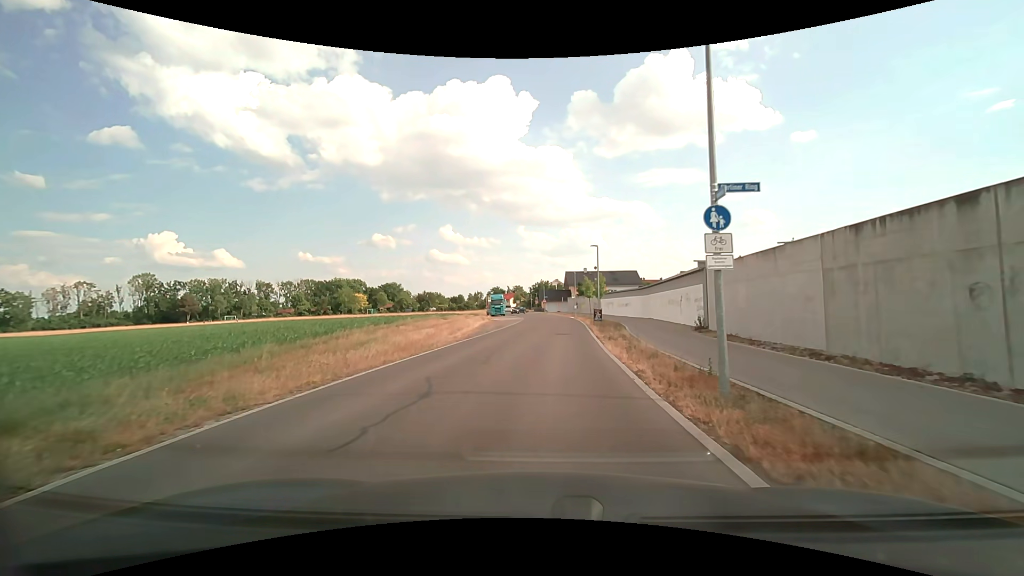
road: residential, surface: asphalt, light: Day
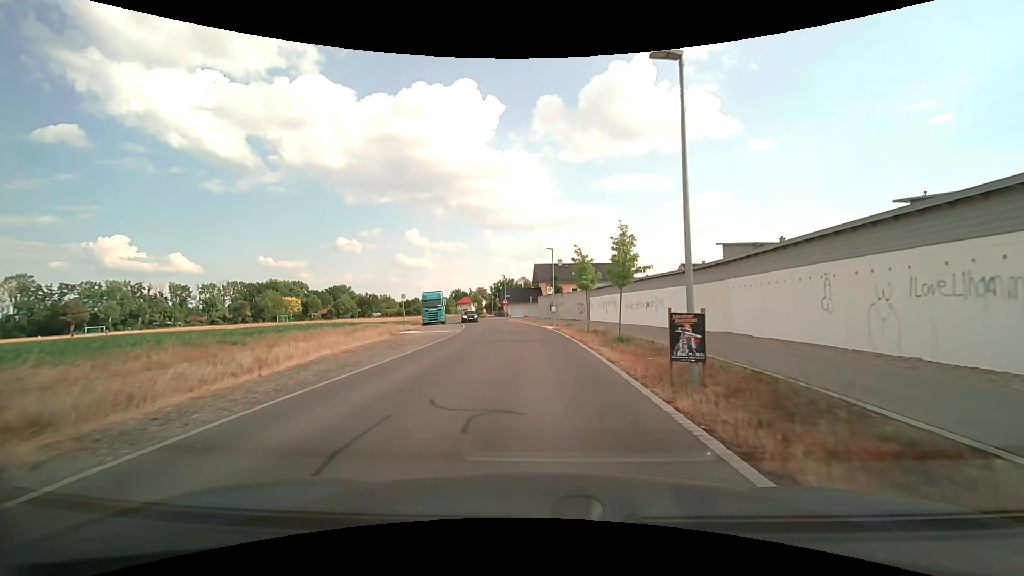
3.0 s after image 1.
(+1.3, +29.4) m; +4°
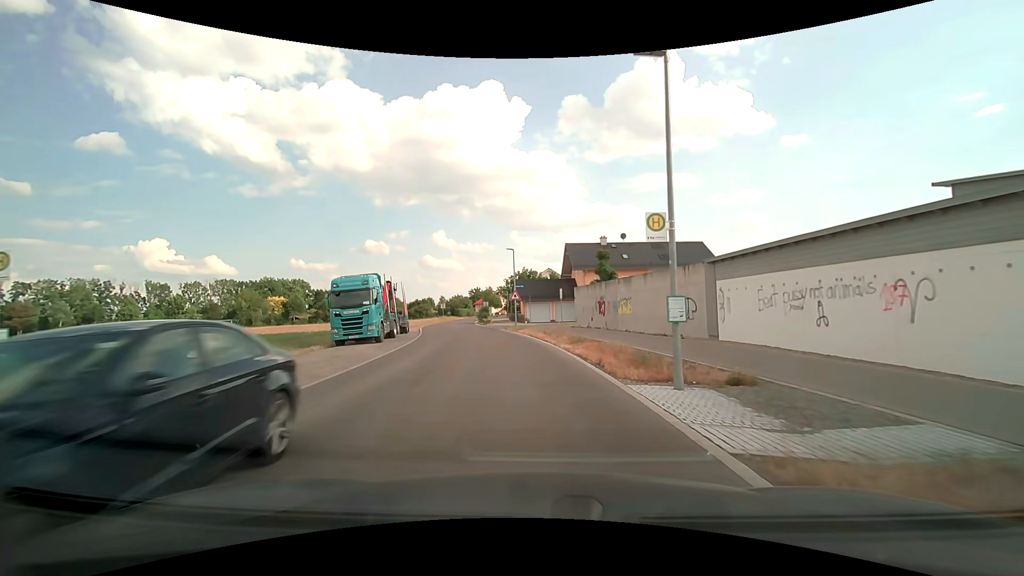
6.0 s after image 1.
(-0.5, +30.9) m; -3°
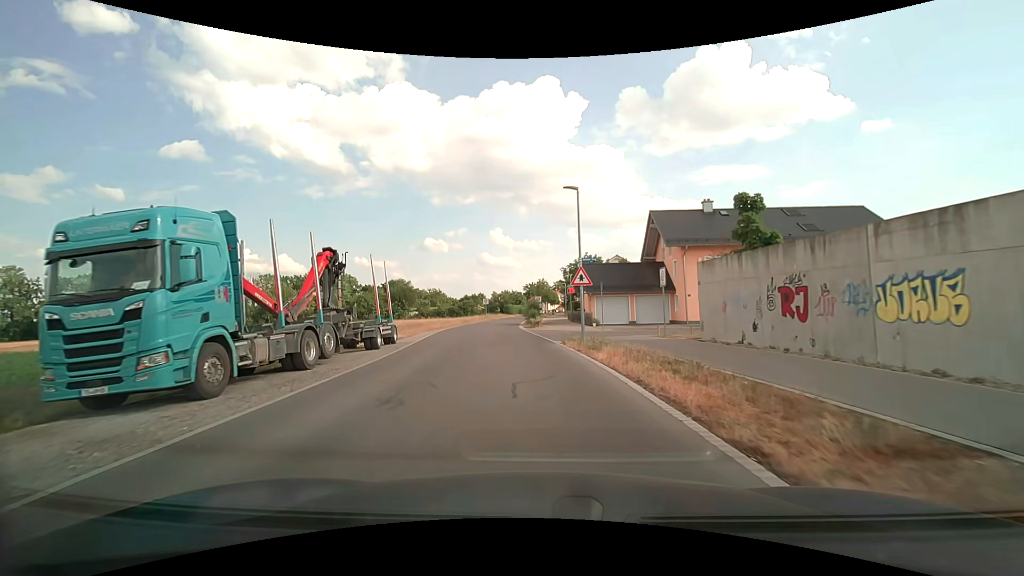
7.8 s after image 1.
(-1.0, +18.5) m; -7°
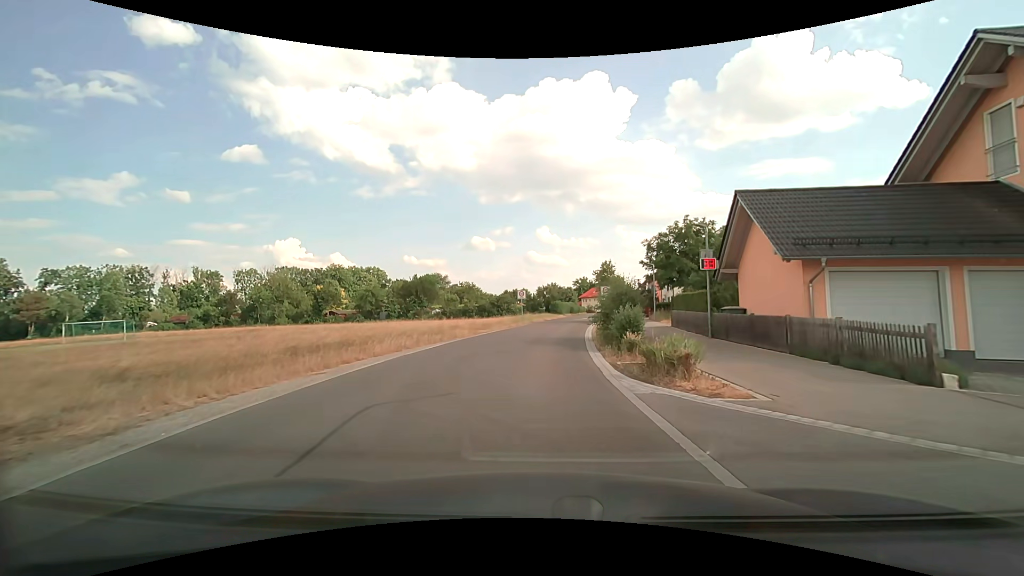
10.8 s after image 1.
(-1.7, +27.6) m; -6°
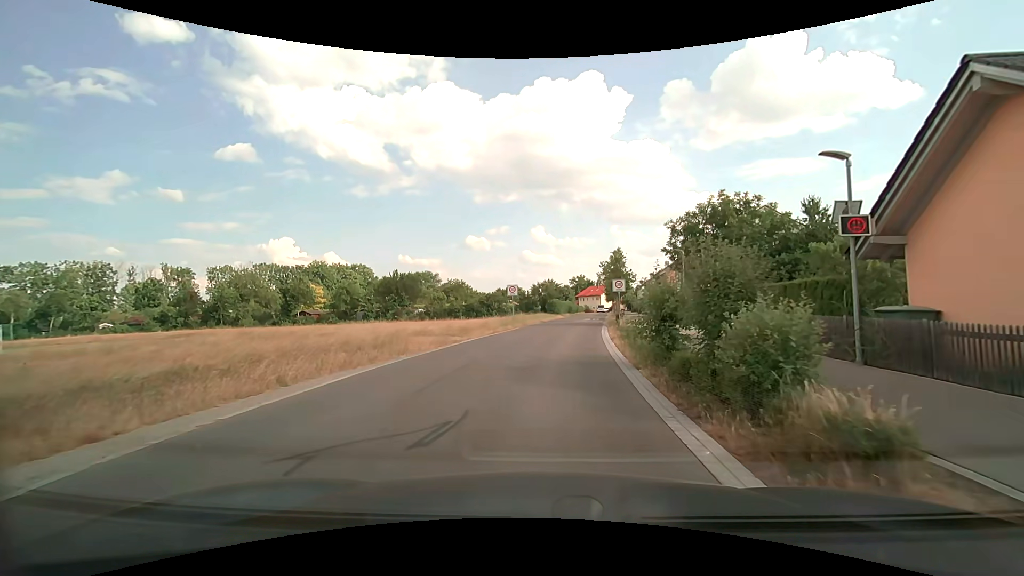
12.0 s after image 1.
(0.0, +9.7) m; +1°
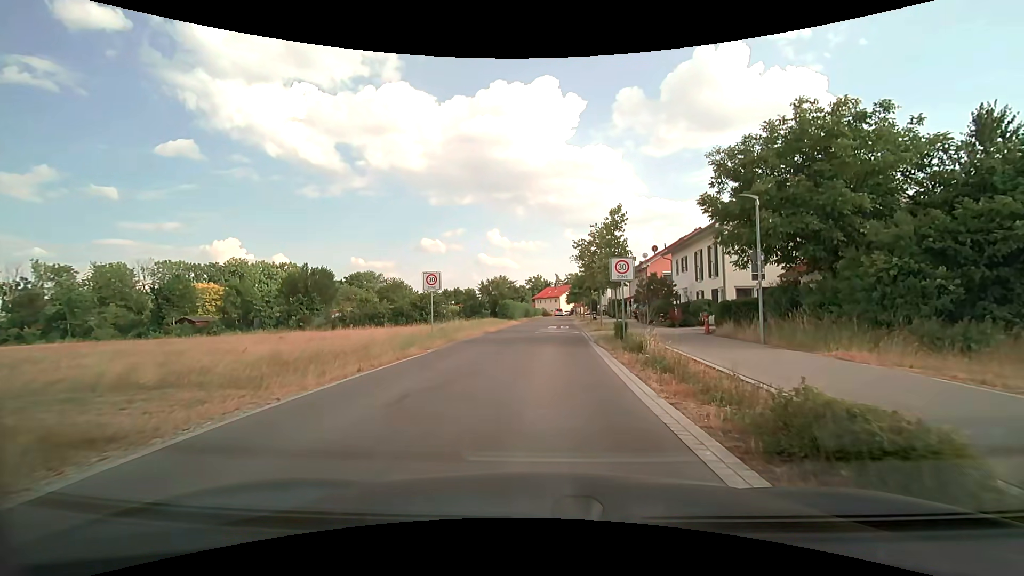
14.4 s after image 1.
(+0.6, +16.9) m; +5°
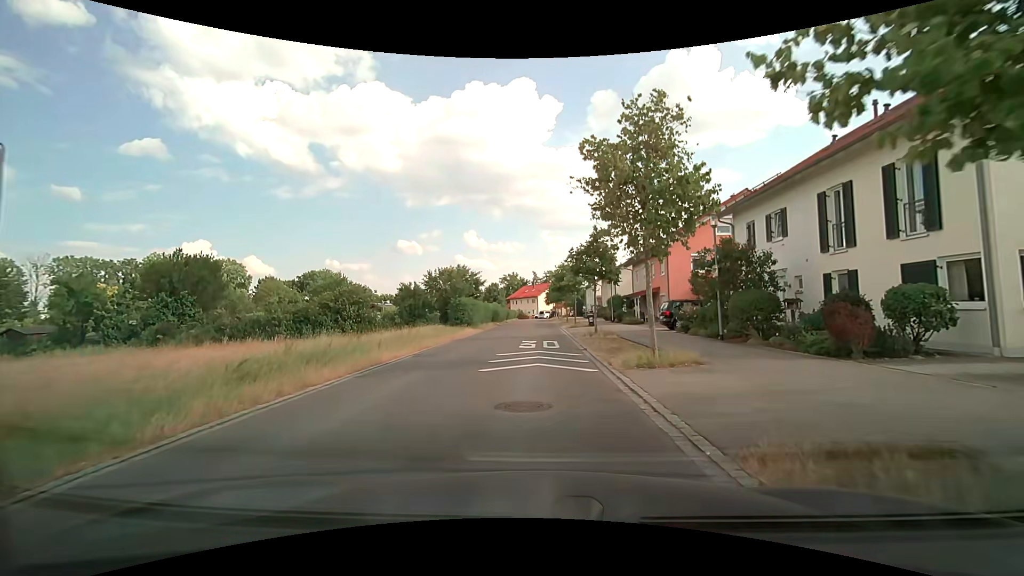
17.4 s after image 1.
(+0.5, +18.6) m; +2°
(0, +10) (0, +20) (0, +30) (0, +40) (0, +50) (0, +60) (0, +70) (+1, +80) (+1, +90) (0, +100) m
